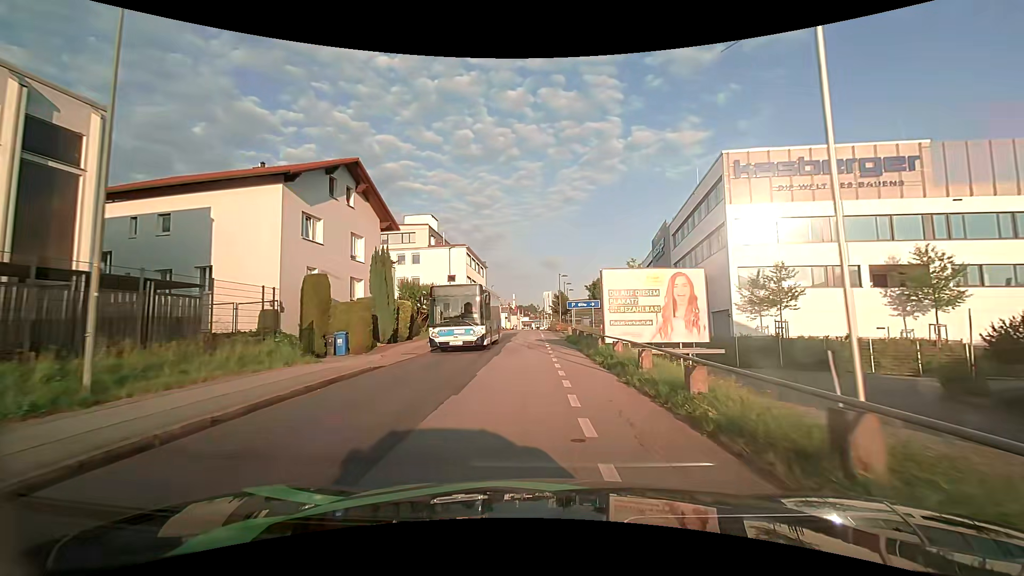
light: Day
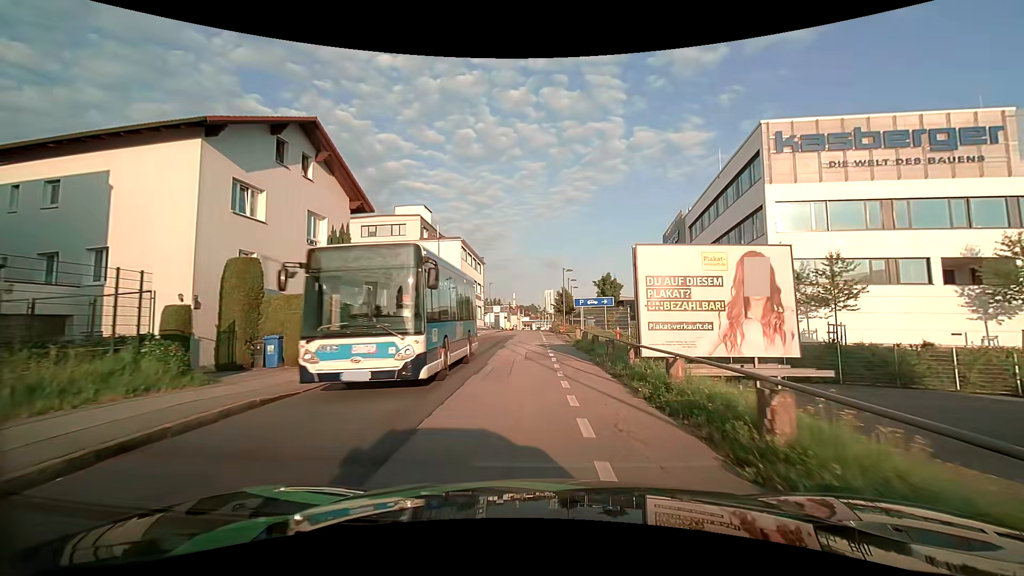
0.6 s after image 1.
(0.0, +6.0) m; 0°
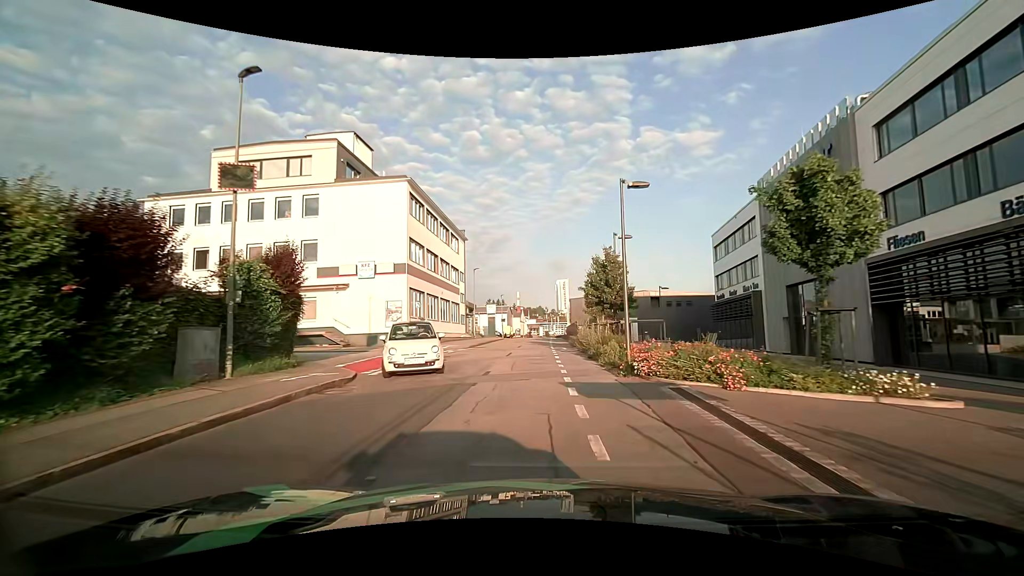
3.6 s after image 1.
(-0.3, +29.5) m; -2°
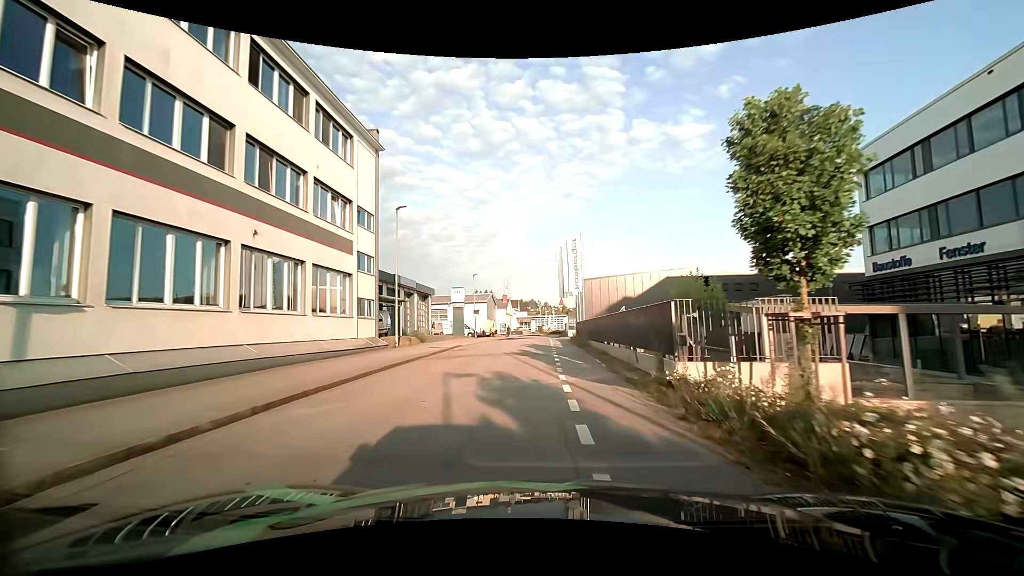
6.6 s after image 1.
(+0.6, +29.8) m; +3°
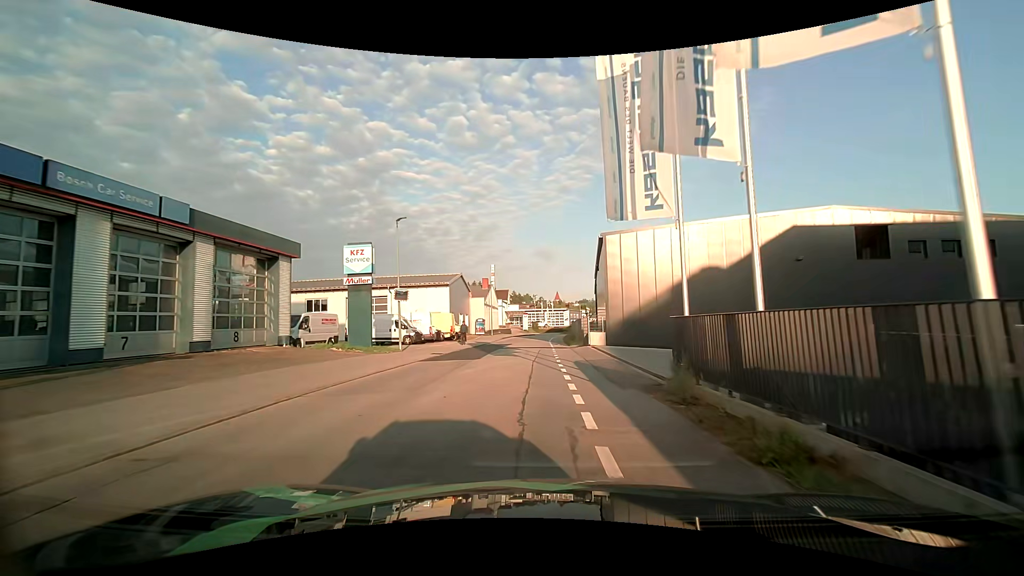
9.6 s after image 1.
(-0.4, +31.3) m; 0°
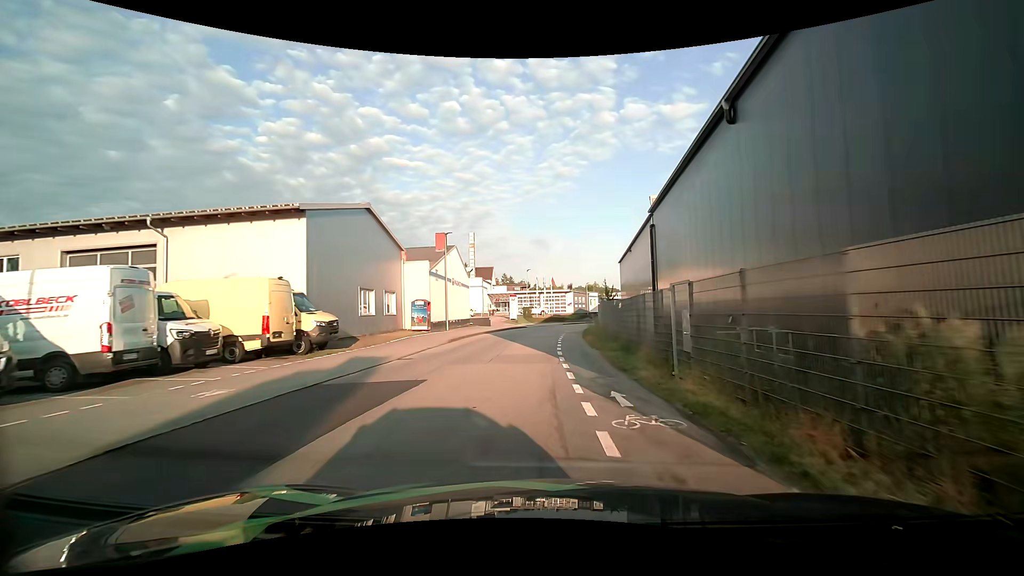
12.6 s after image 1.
(0.0, +31.8) m; +1°
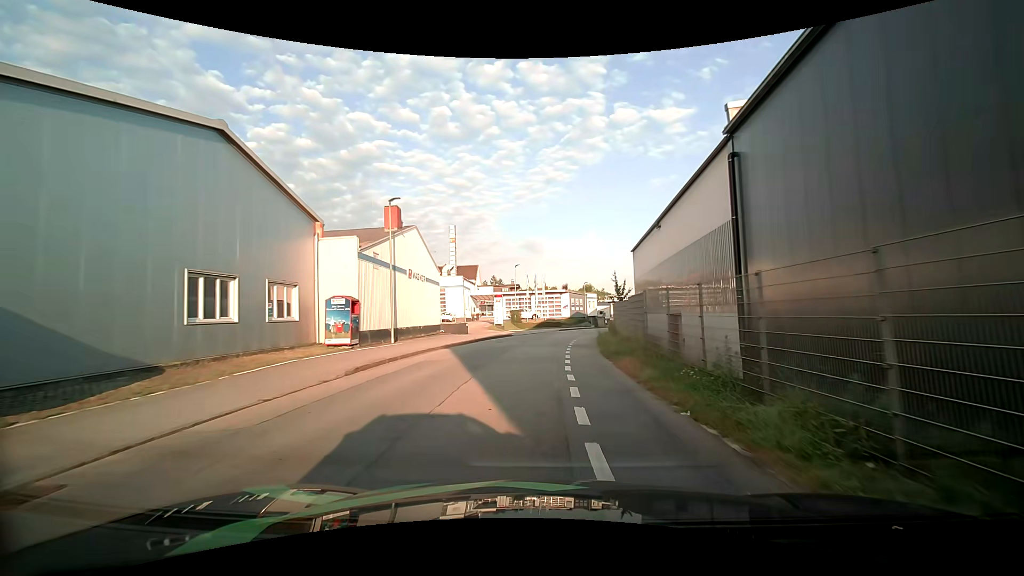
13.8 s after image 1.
(+0.1, +12.9) m; 0°
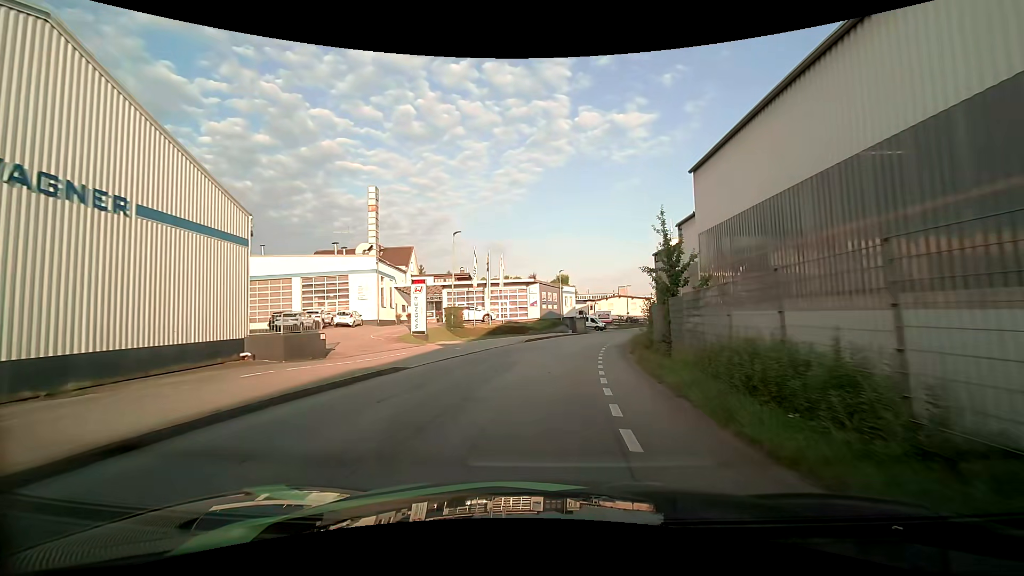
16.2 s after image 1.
(+1.2, +25.4) m; +3°
(0, +10) (+1, +20) (+3, +30) (+5, +40) (+8, +49) (+11, +59) (+14, +68) (+18, +77) (+23, +86) (+27, +95) m
